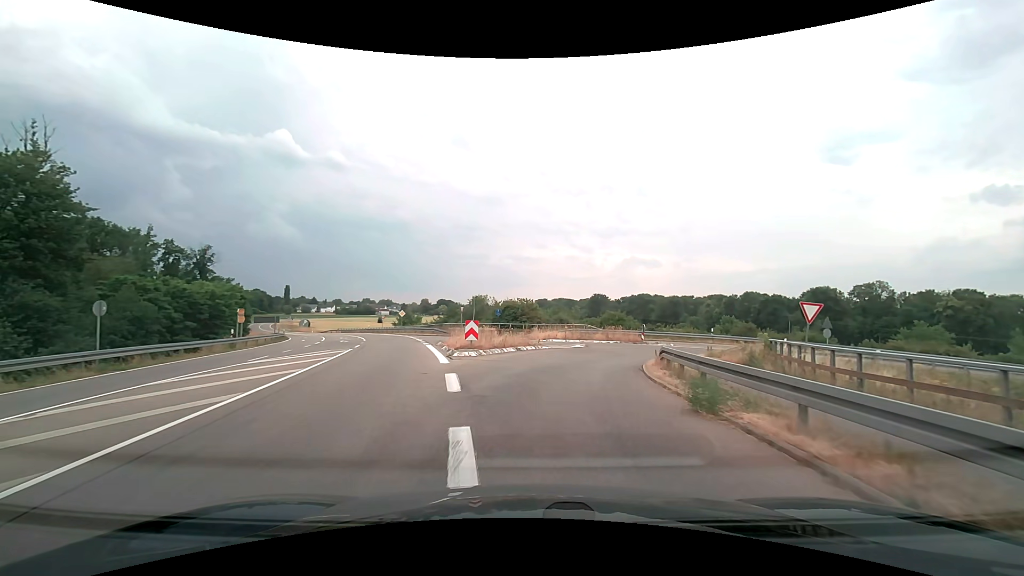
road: secondary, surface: asphalt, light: Day
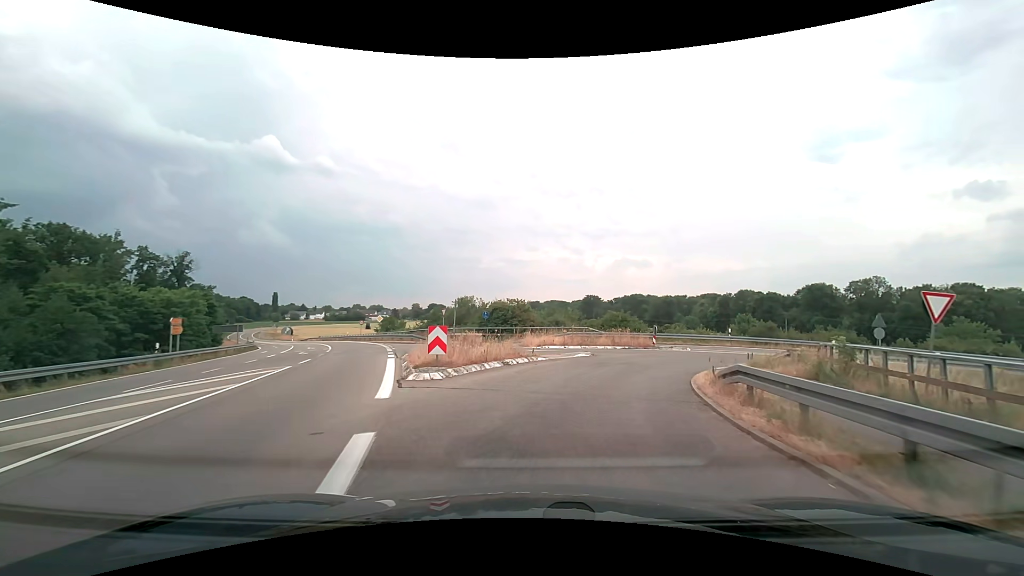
(0.0, +5.6) m; +1°
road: trunk_link
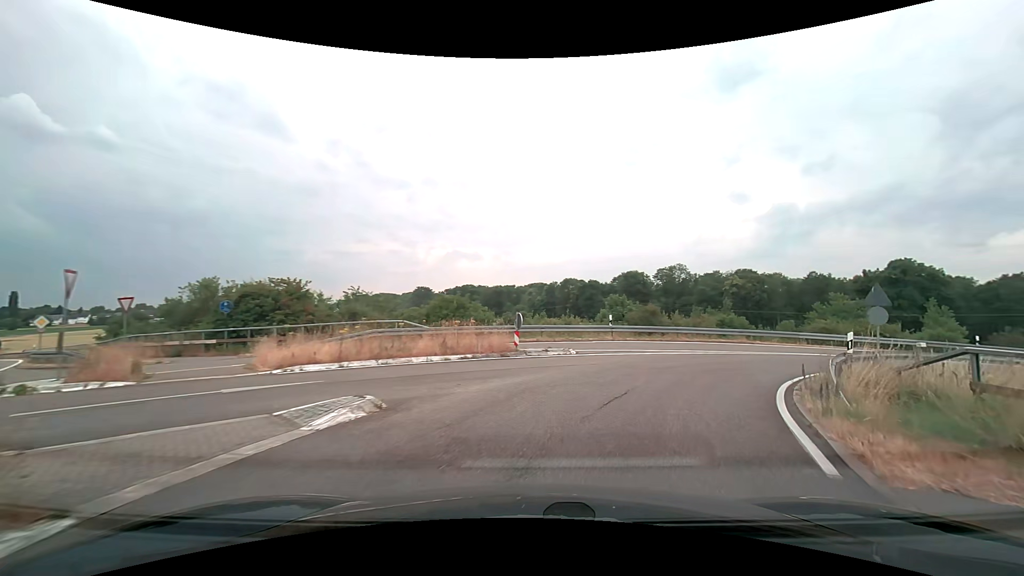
(+1.9, +15.2) m; +19°
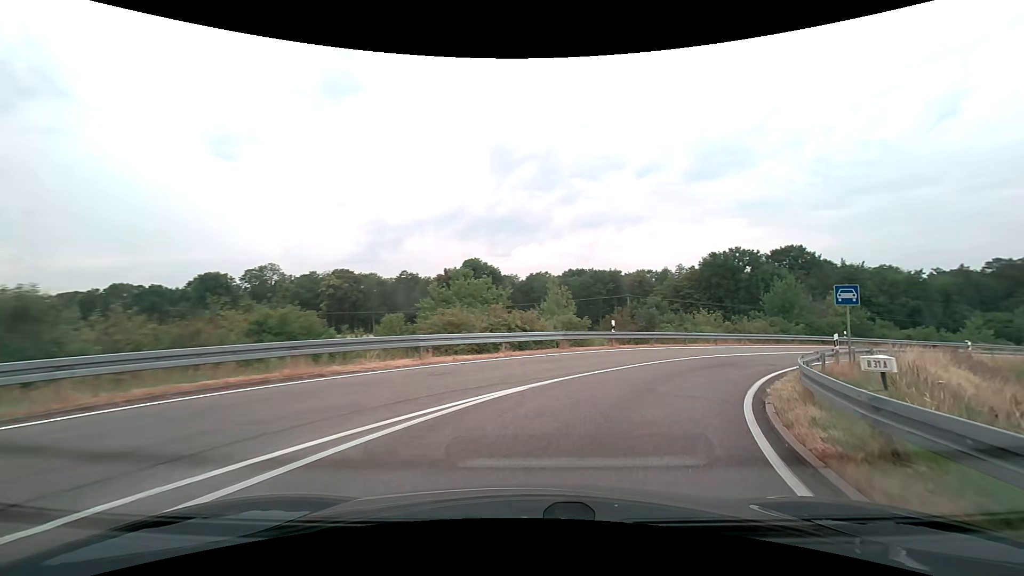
(+7.4, +18.3) m; +44°
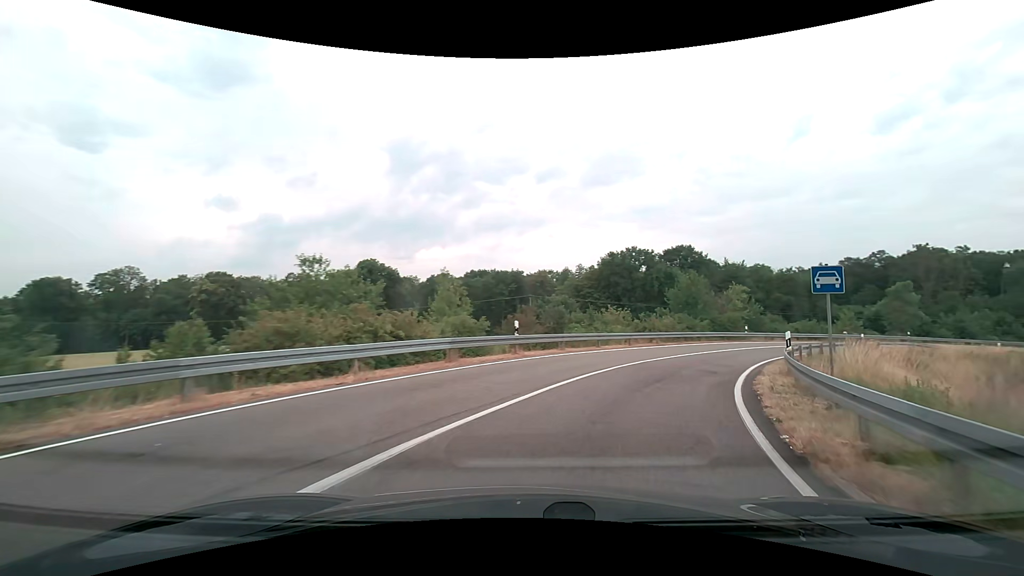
(+0.5, +5.6) m; +11°
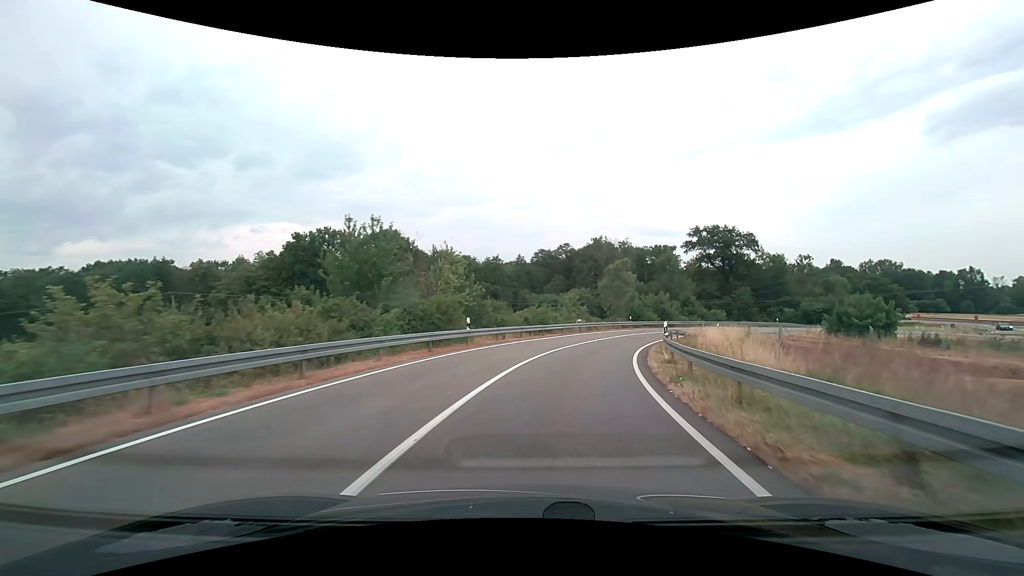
(+8.2, +24.0) m; +31°
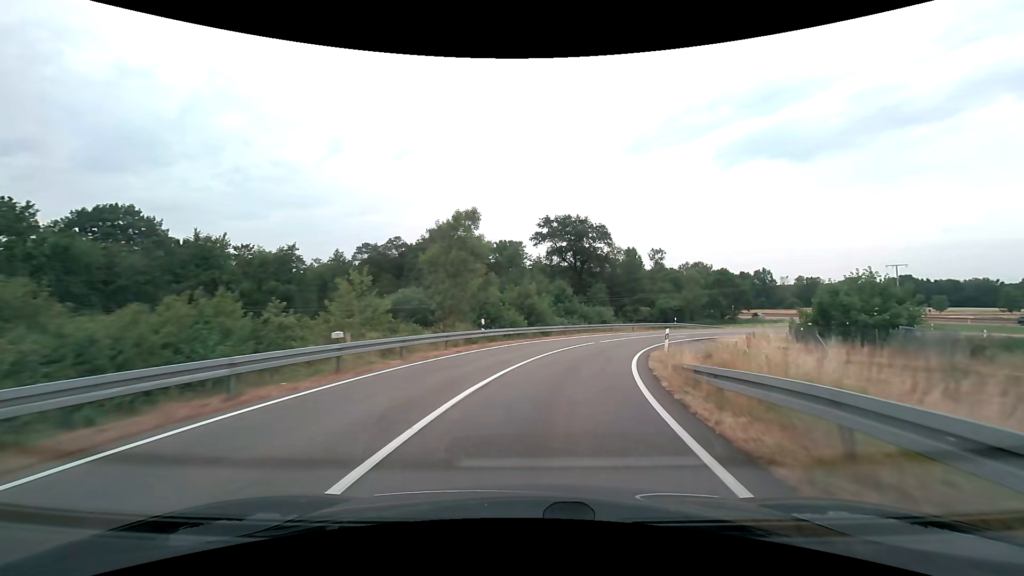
(+4.6, +28.0) m; +18°
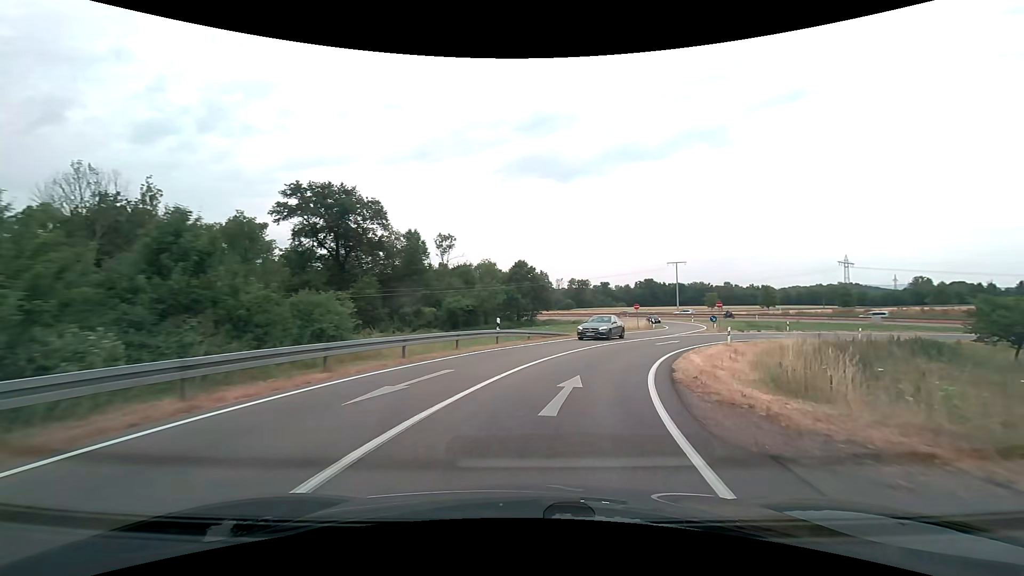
(+5.8, +29.8) m; +24°
(+1, +10) (+3, +20) (+8, +29) (+13, +37) (+20, +44) (+28, +50) (+38, +54) (+47, +56) (+57, +57) (+67, +55) m
